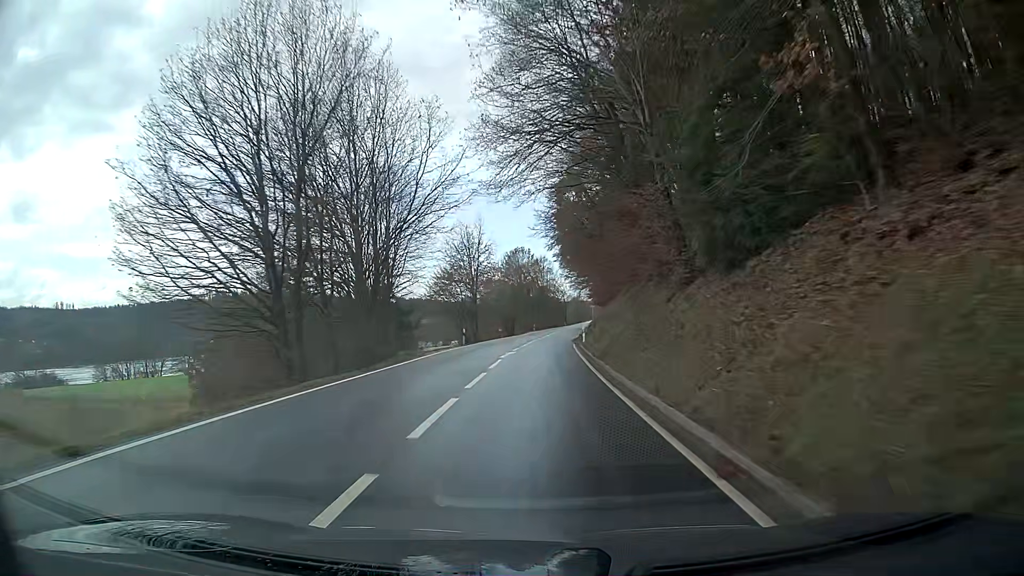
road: secondary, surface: asphalt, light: Day
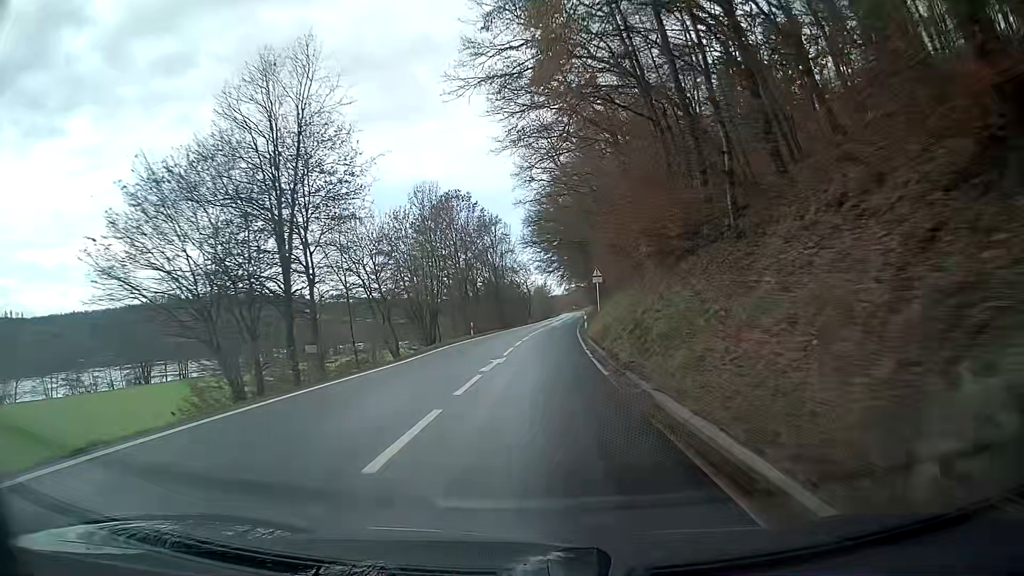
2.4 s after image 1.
(+1.1, +50.0) m; +3°
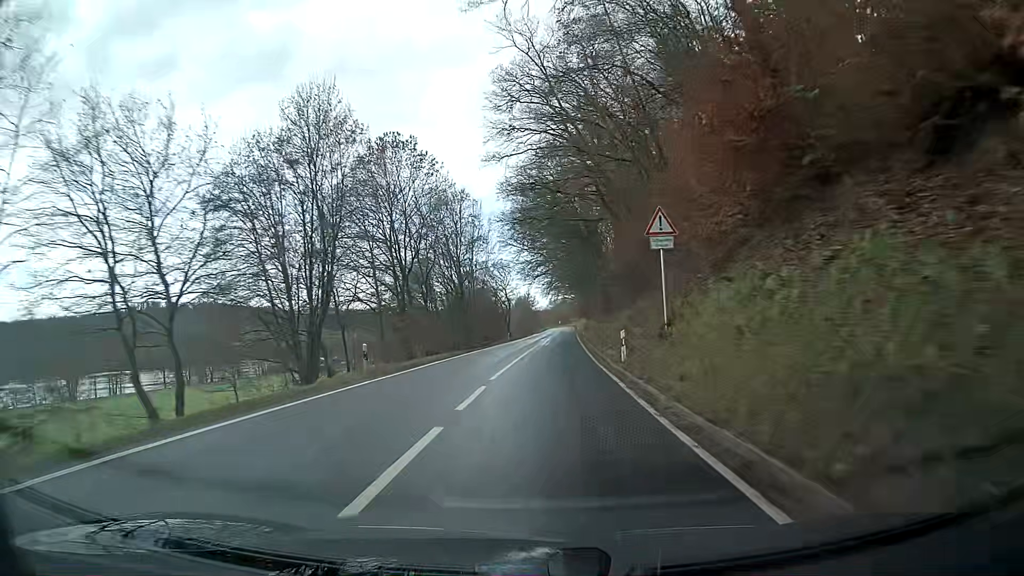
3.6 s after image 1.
(+0.5, +25.3) m; +2°
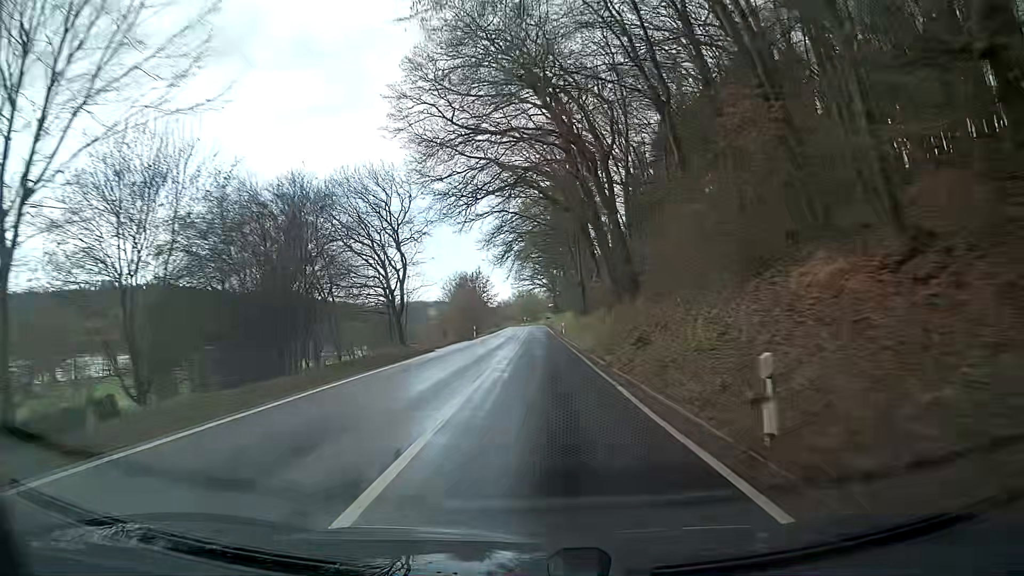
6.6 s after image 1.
(+1.8, +63.2) m; +3°
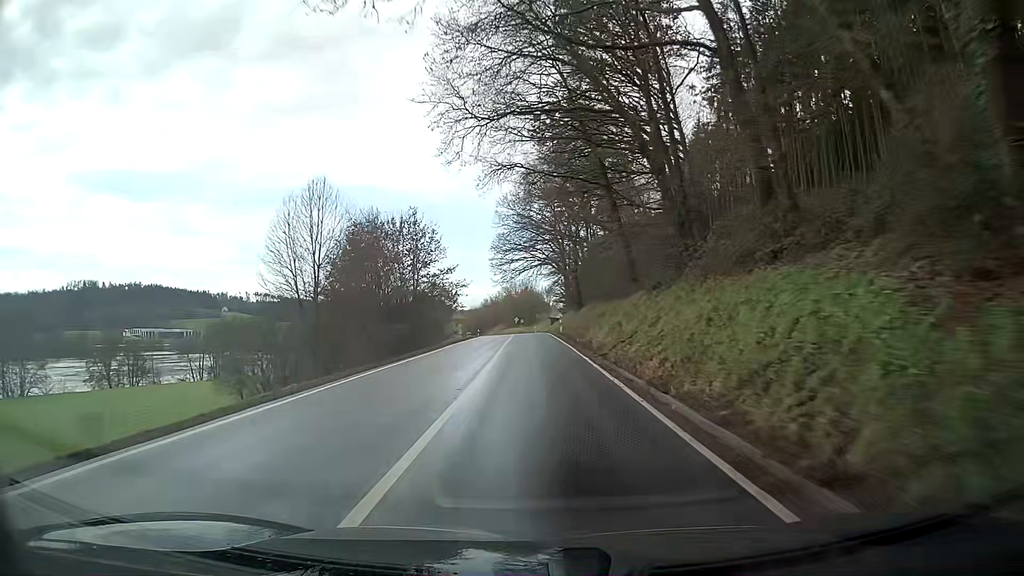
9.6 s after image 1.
(+0.4, +63.0) m; 0°
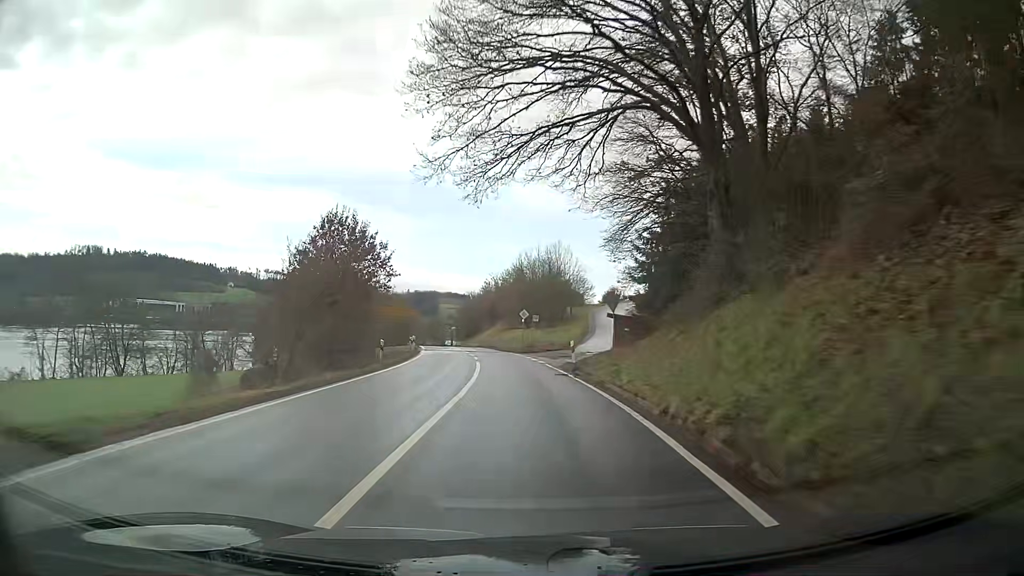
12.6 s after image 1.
(-1.2, +61.8) m; -3°
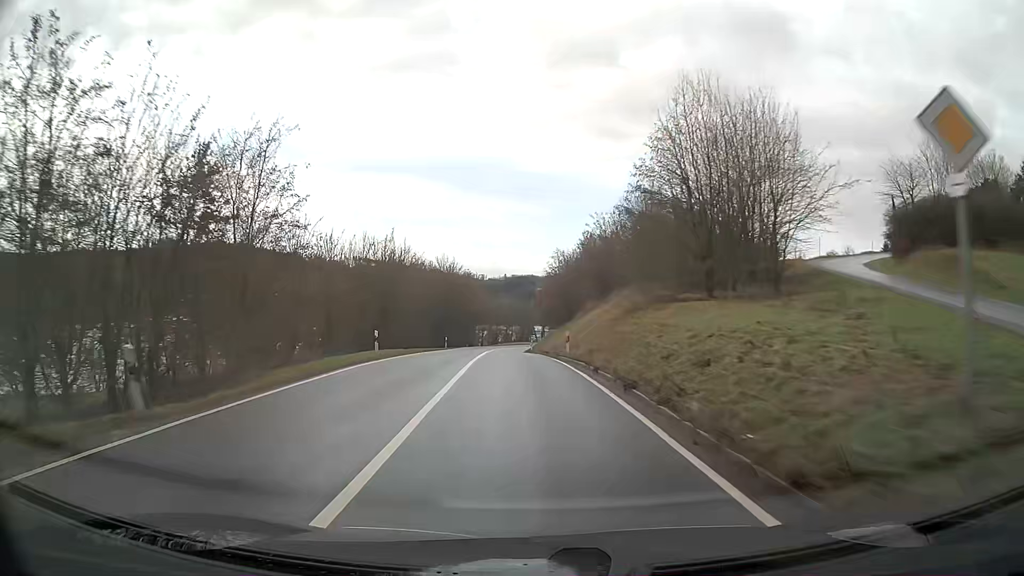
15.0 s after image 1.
(-3.4, +49.2) m; -8°
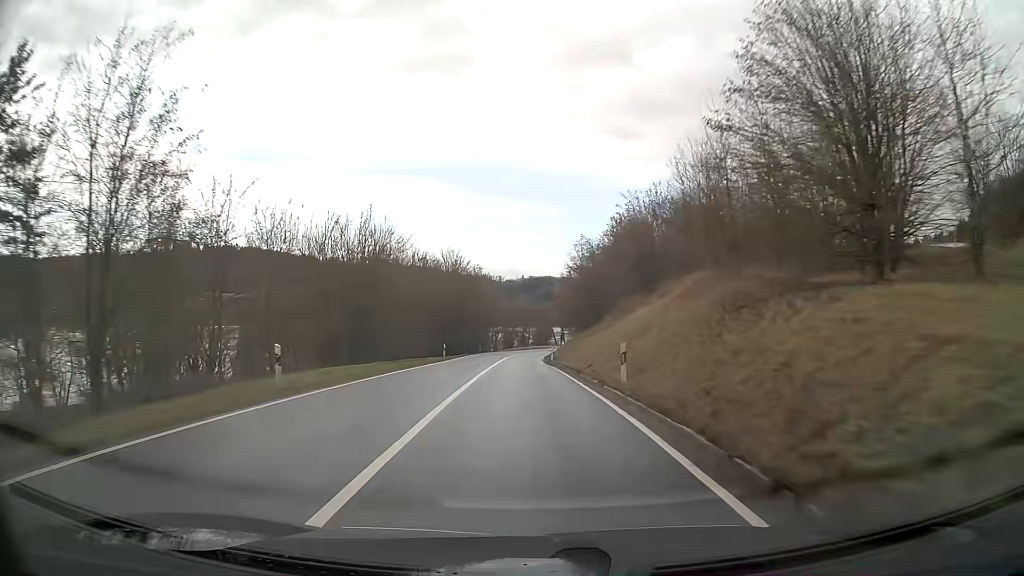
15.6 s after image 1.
(-0.1, +12.3) m; -1°
